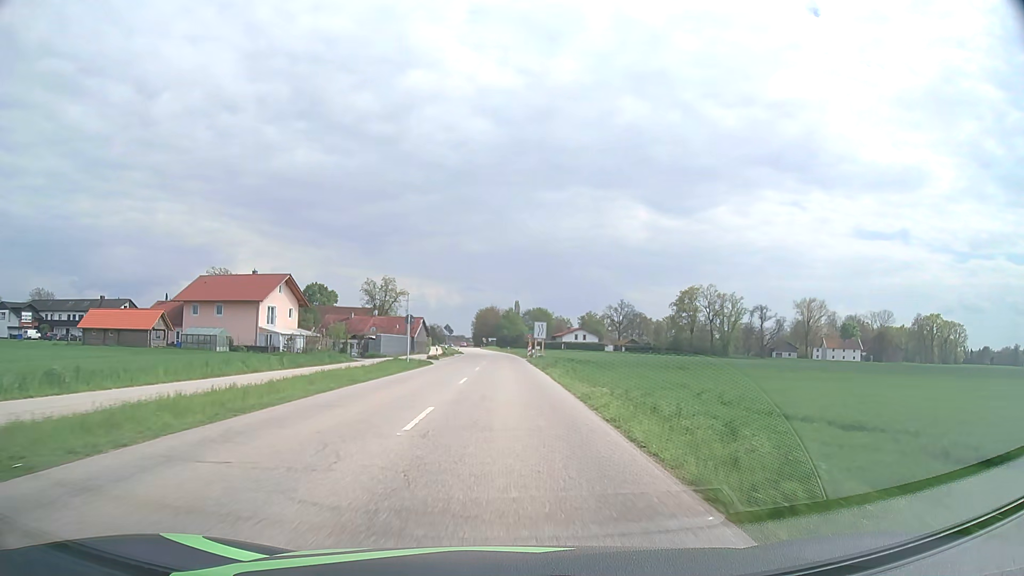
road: secondary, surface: asphalt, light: Day
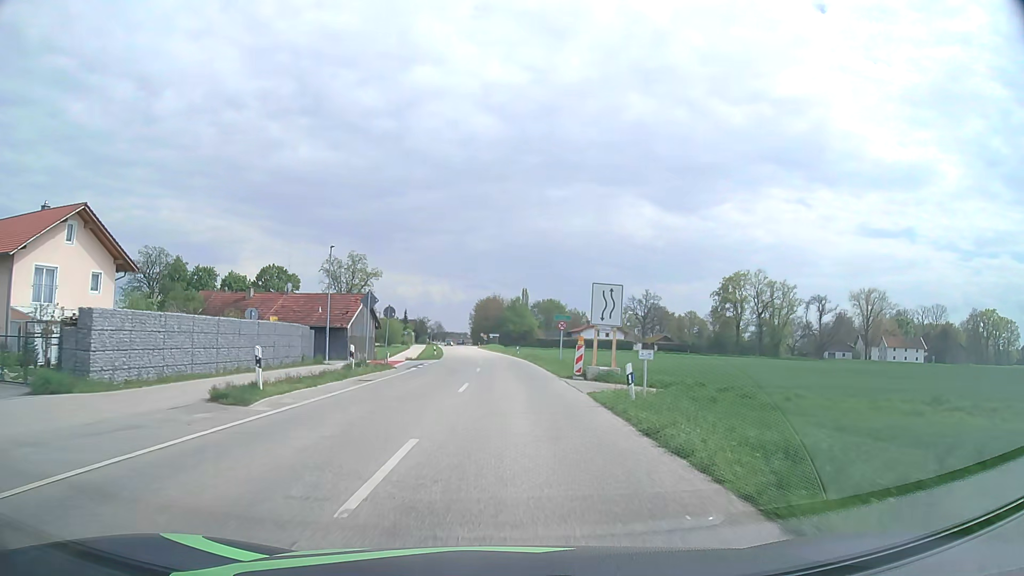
(-0.1, +41.3) m; 0°
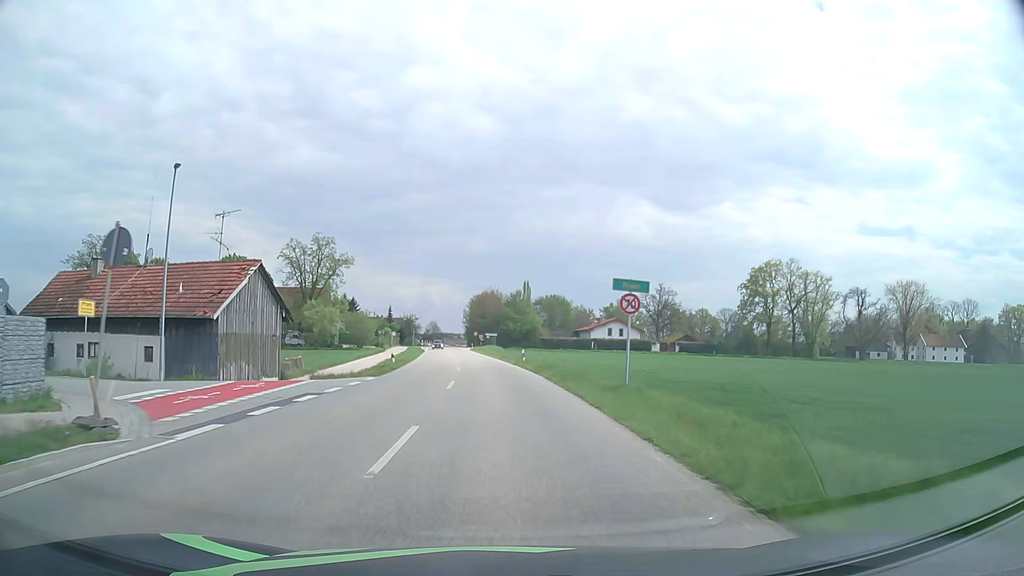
(+0.1, +23.0) m; 0°
(0, +10) (0, +20) (-1, +30) (-1, +40) (-2, +50) (-3, +60) (-4, +70) (-5, +80) (-6, +90) (-7, +100) m
